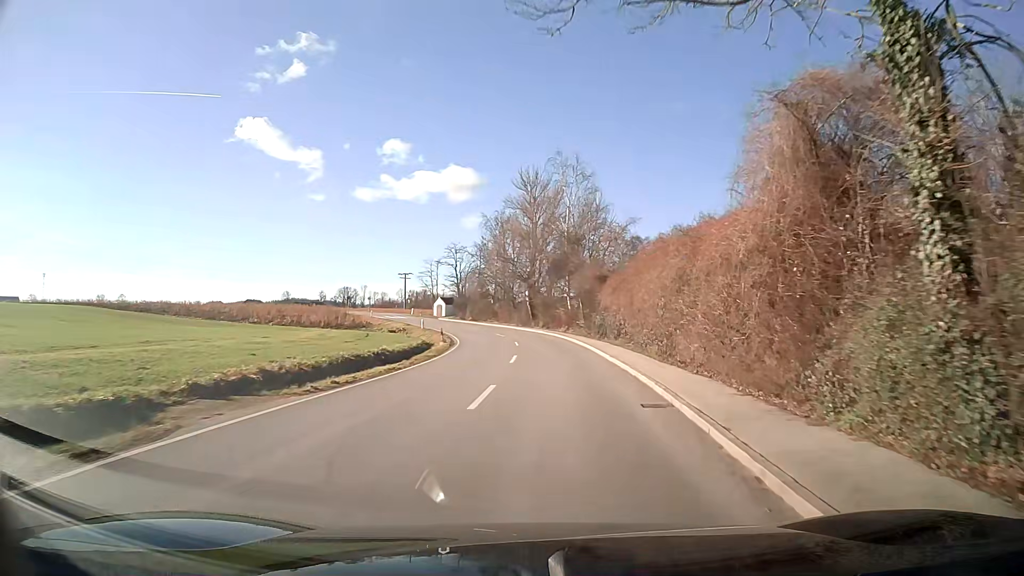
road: secondary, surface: asphalt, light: Day
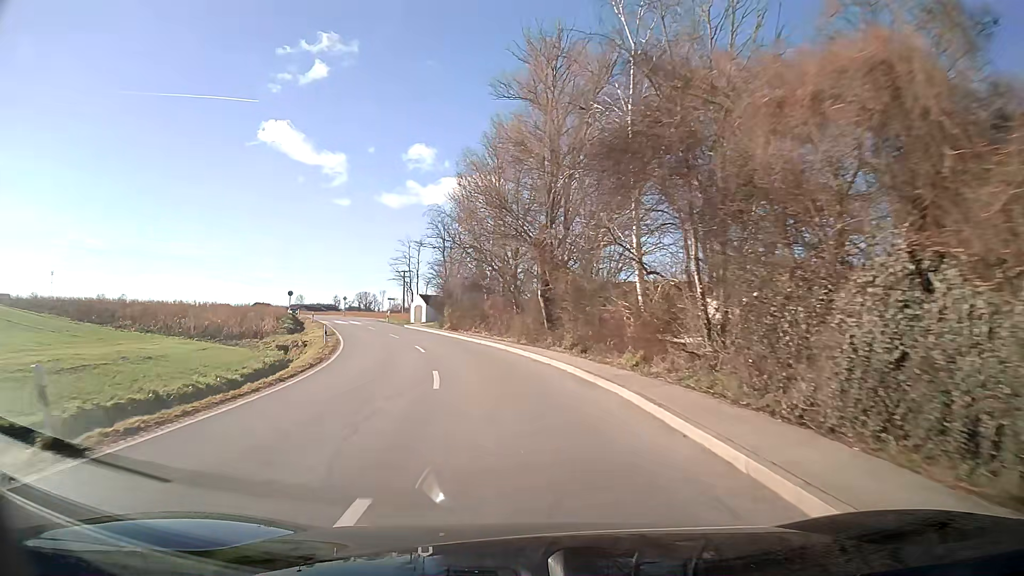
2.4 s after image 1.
(-0.3, +33.7) m; -5°
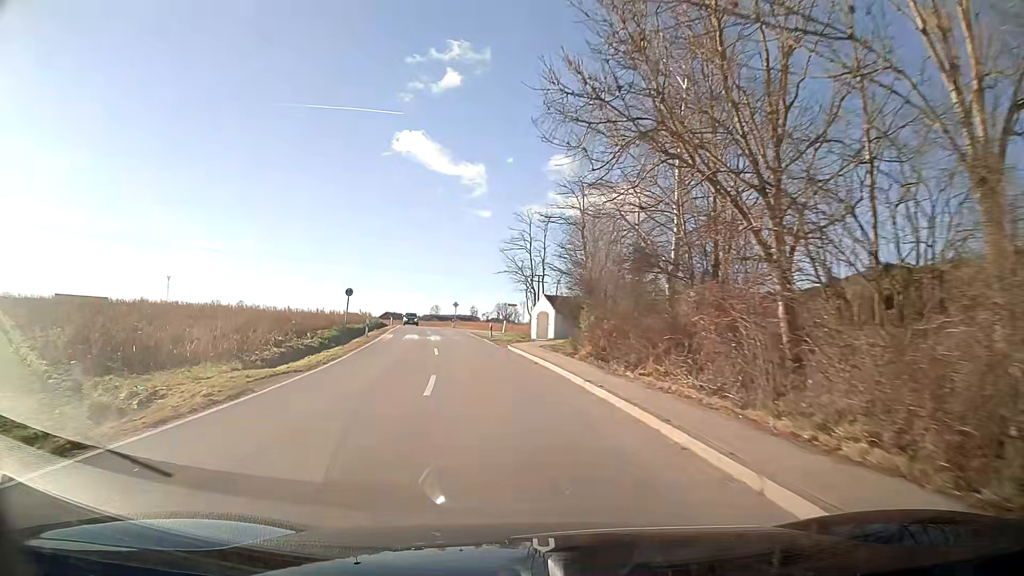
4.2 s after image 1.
(-2.8, +25.2) m; -13°
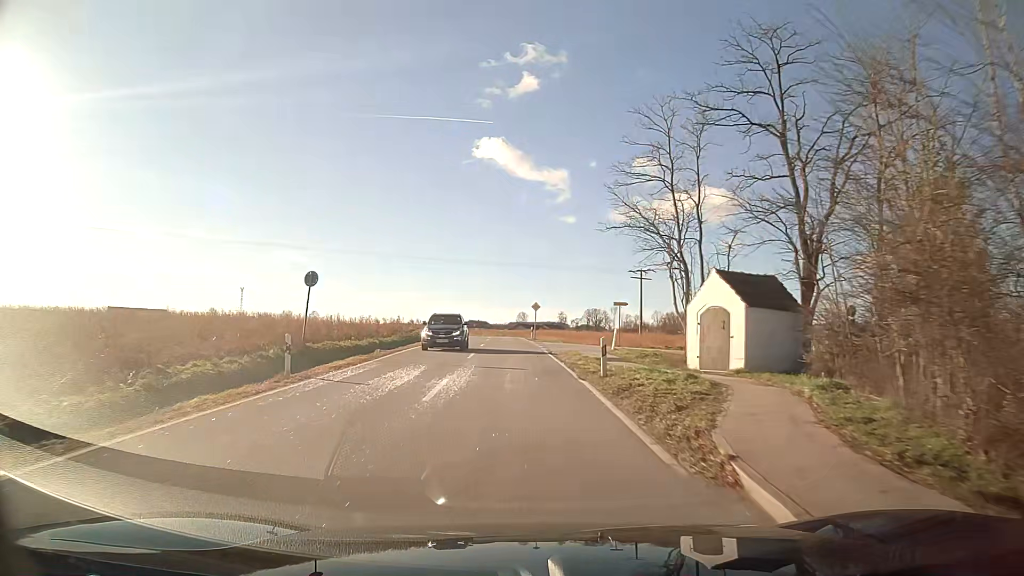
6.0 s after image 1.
(-1.2, +24.9) m; -5°
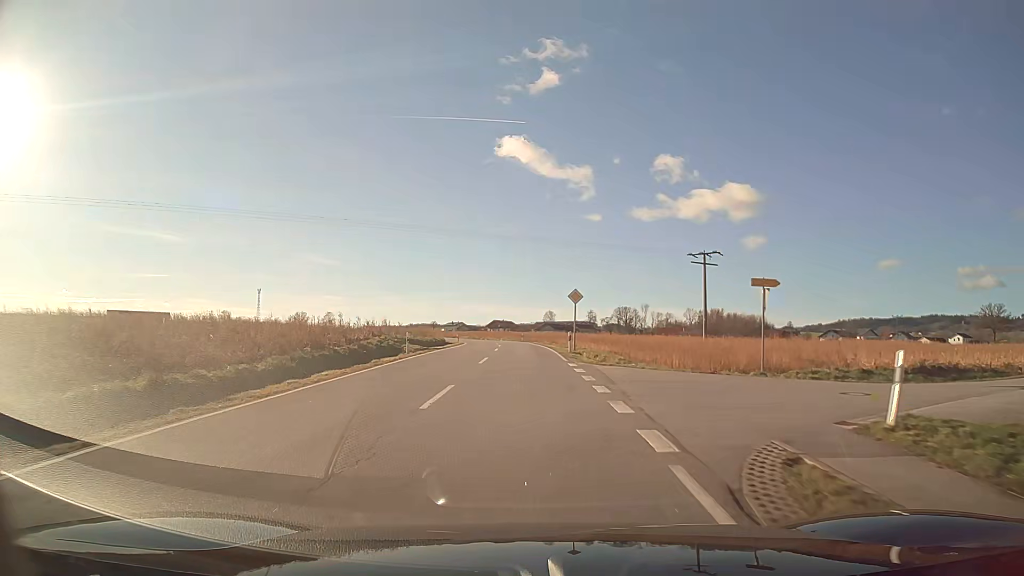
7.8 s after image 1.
(-0.5, +24.9) m; -2°
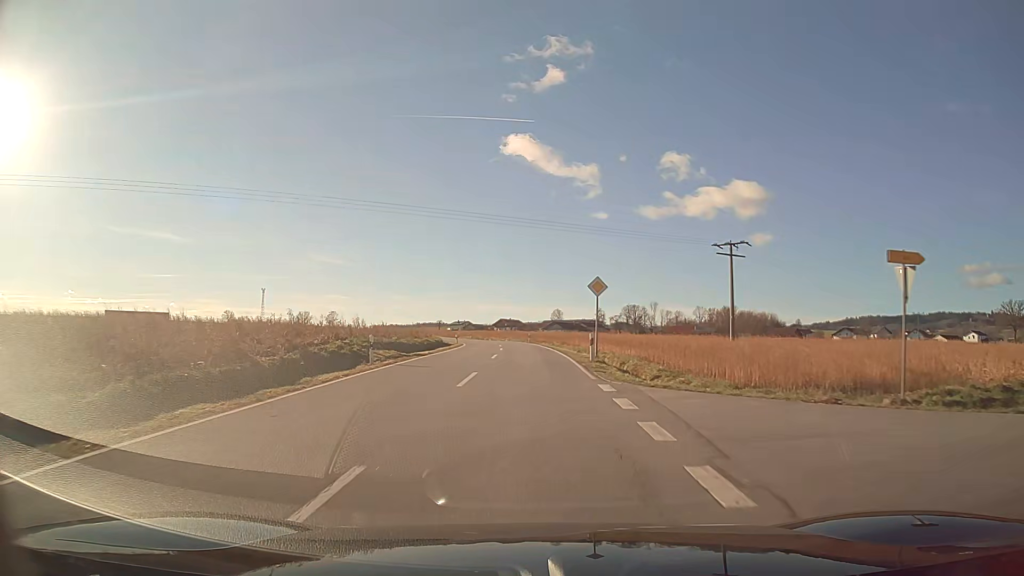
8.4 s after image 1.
(0.0, +8.3) m; 0°
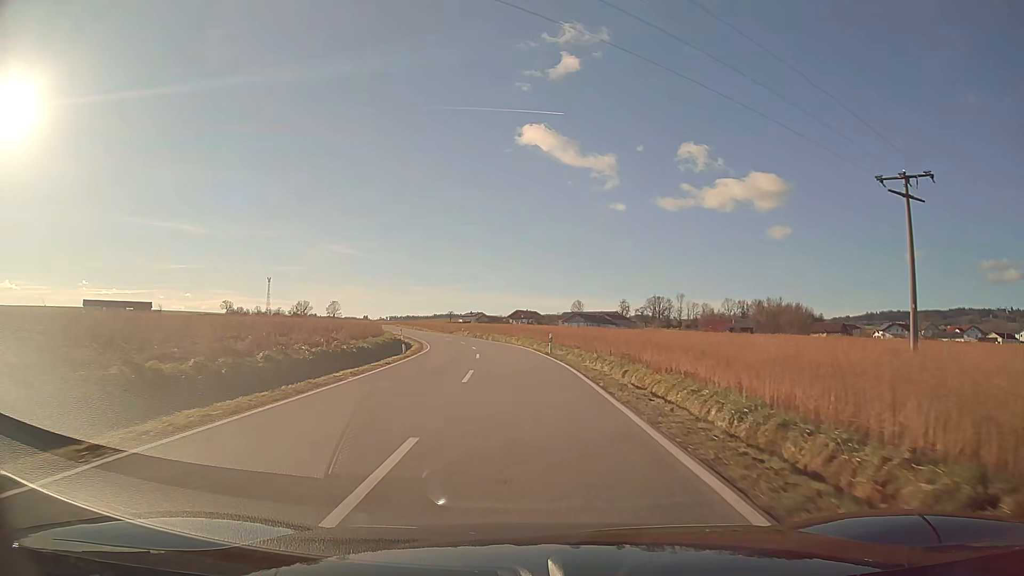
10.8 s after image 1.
(-0.4, +34.5) m; -2°
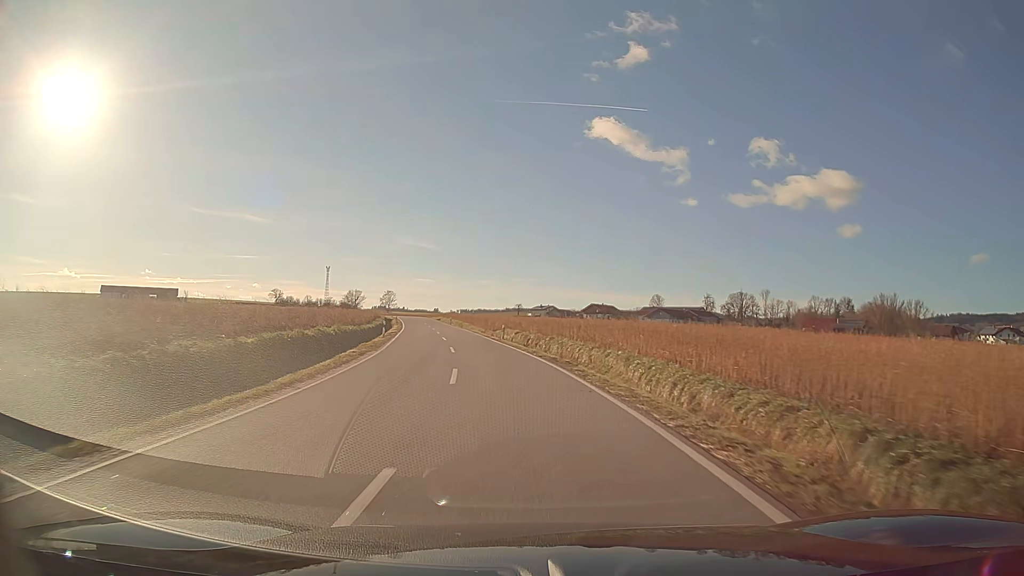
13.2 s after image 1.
(-2.0, +38.2) m; -7°
